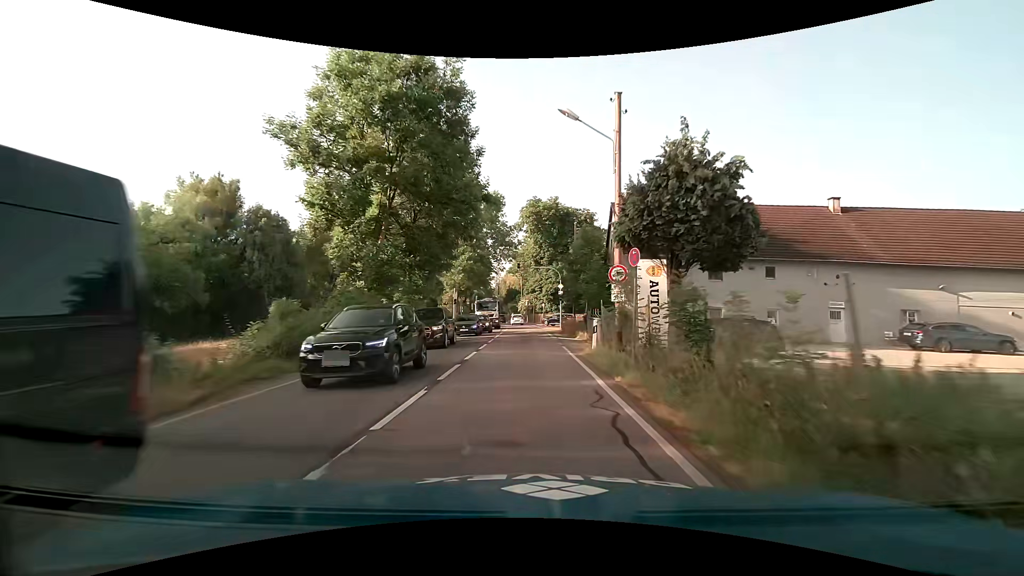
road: secondary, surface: asphalt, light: Day
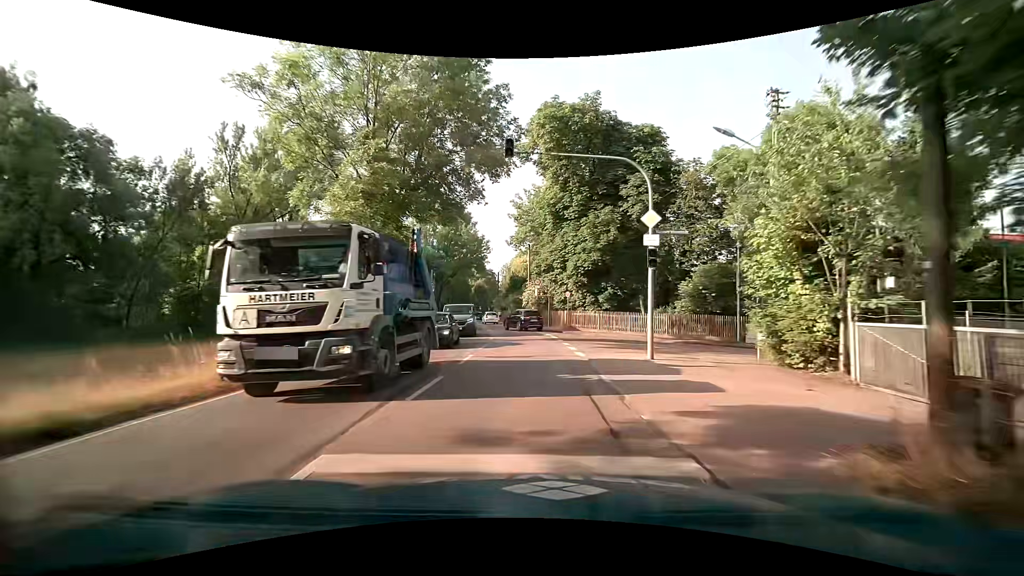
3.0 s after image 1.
(-0.2, +34.2) m; -1°
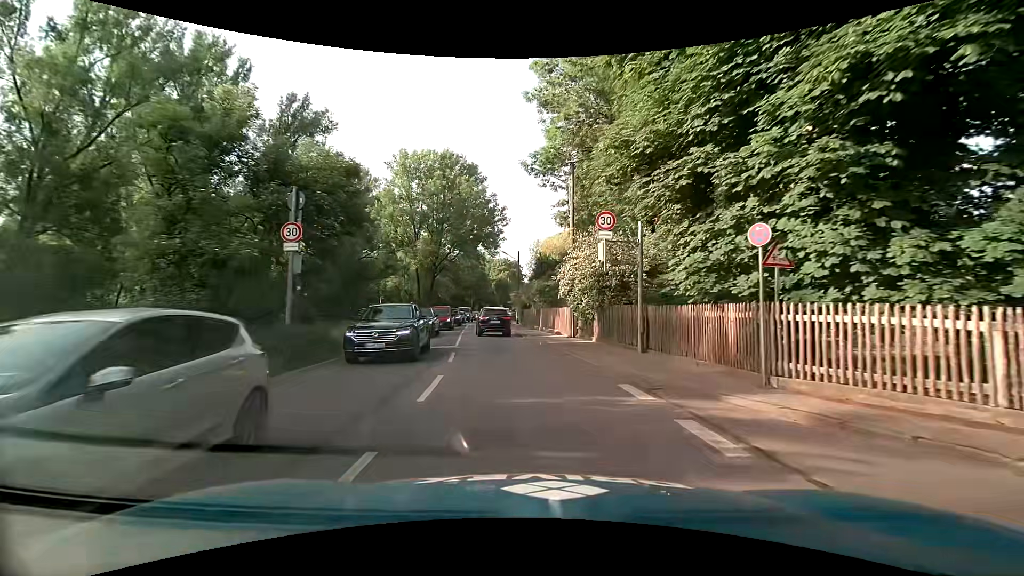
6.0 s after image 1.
(-1.0, +29.1) m; -3°
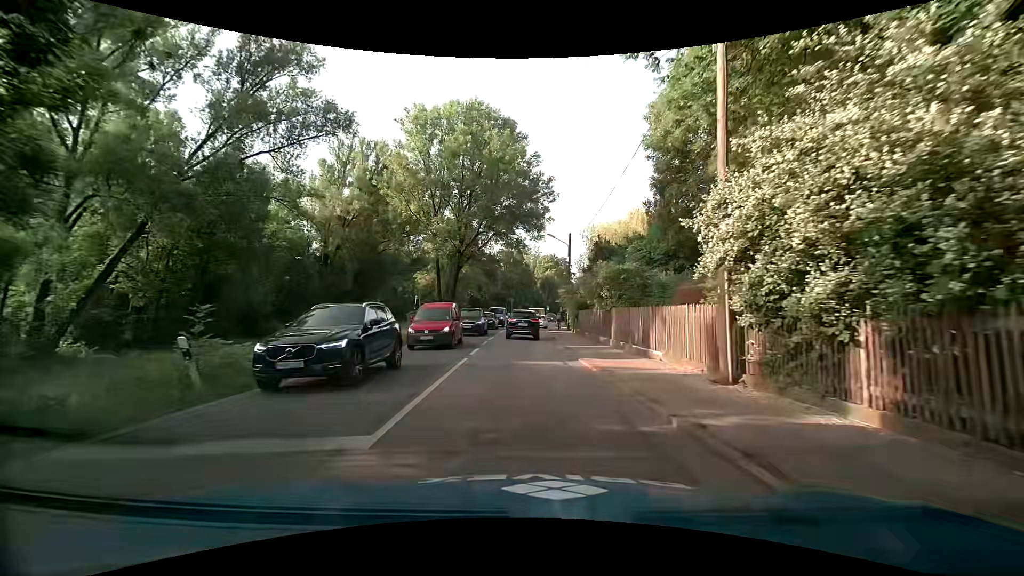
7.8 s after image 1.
(-0.7, +14.5) m; -5°
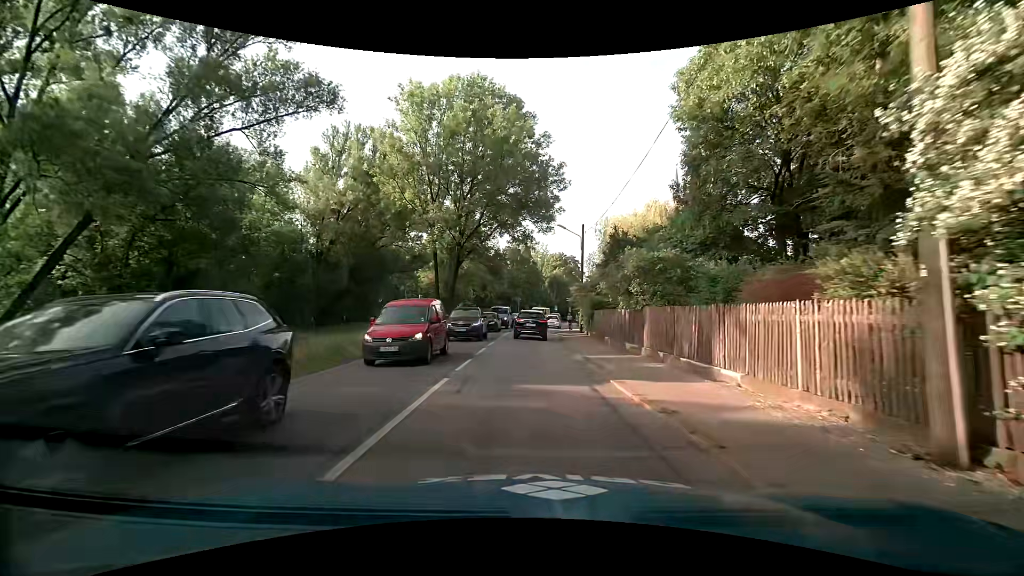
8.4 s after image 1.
(-0.1, +4.7) m; -2°
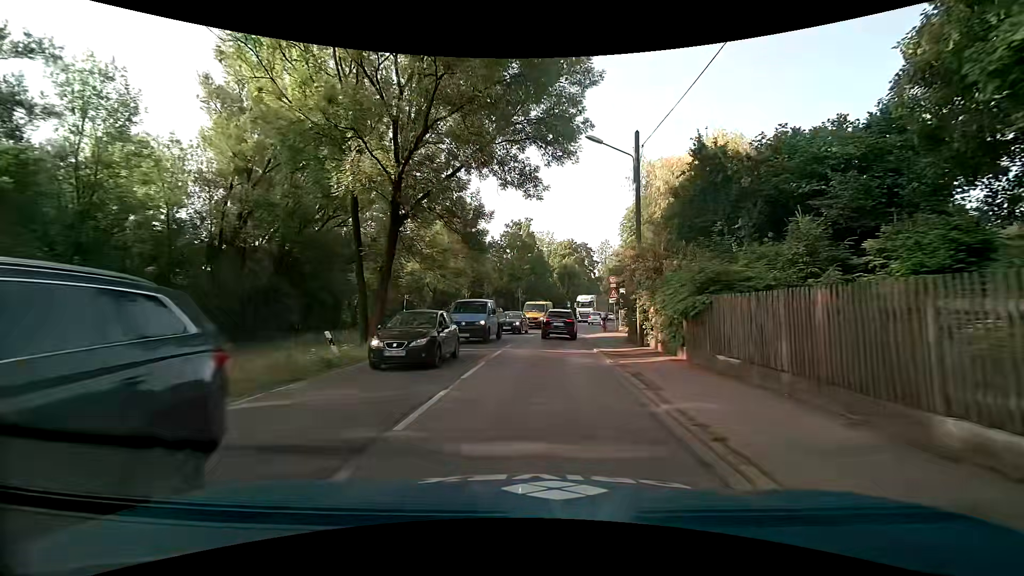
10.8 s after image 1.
(-0.1, +19.7) m; +1°
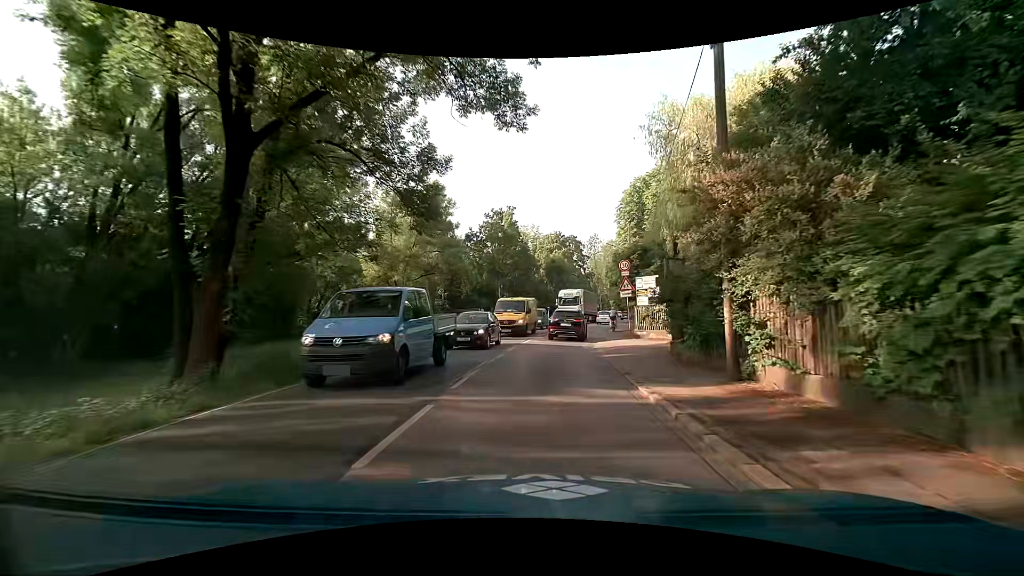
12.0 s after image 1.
(-0.2, +10.4) m; 0°
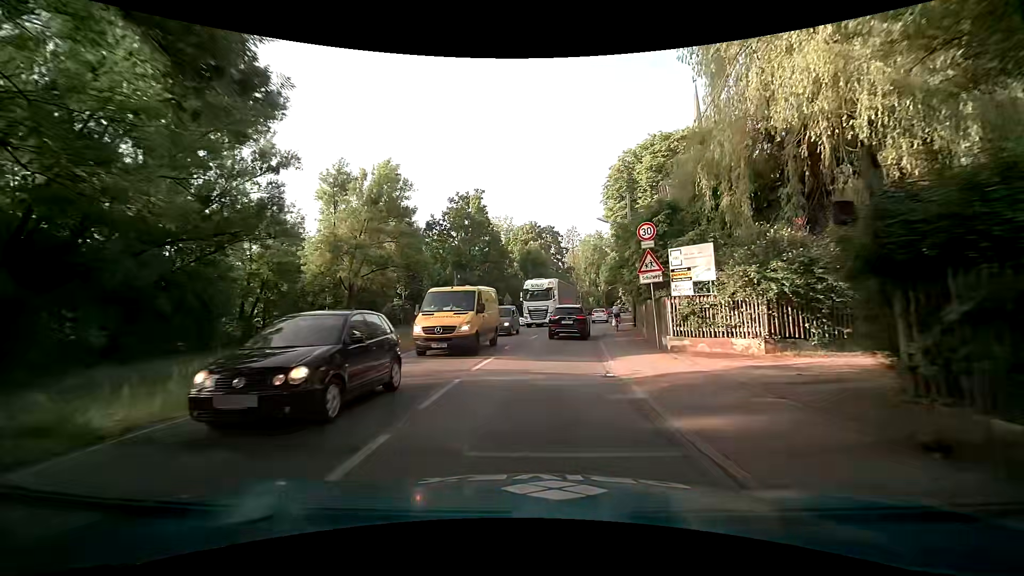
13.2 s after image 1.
(+0.3, +10.7) m; +3°
